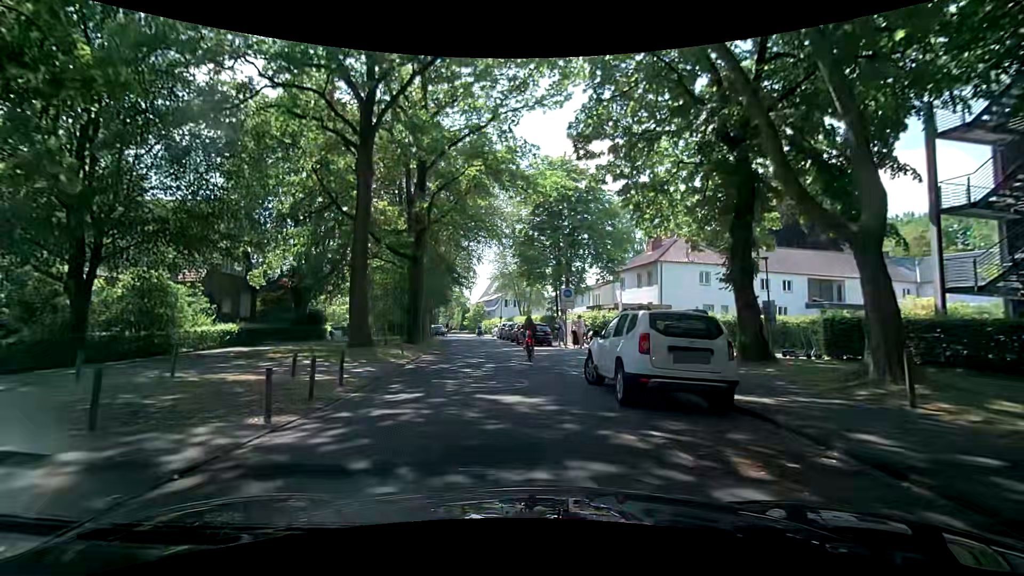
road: residential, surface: asphalt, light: Day
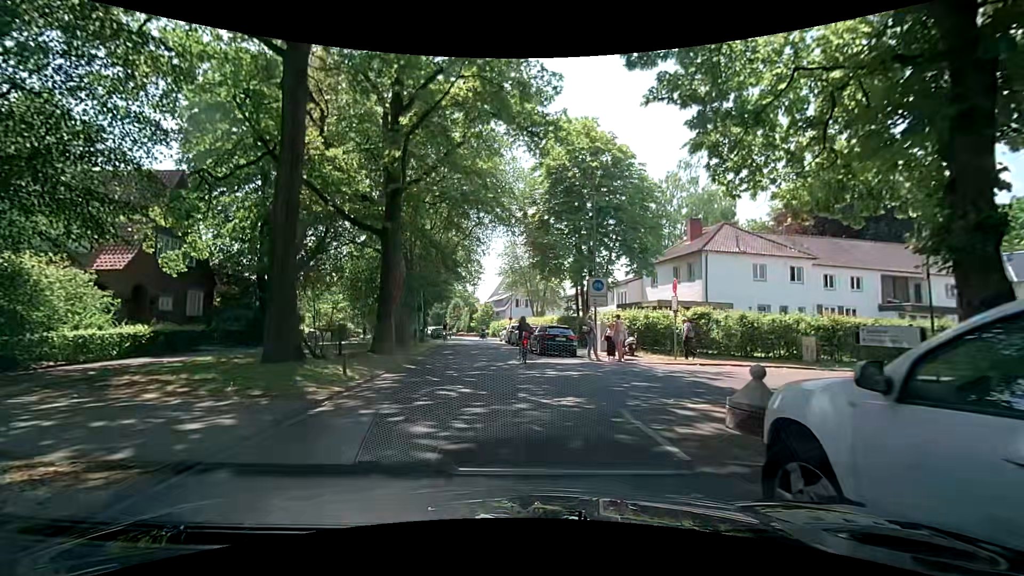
(-0.3, +7.9) m; -3°
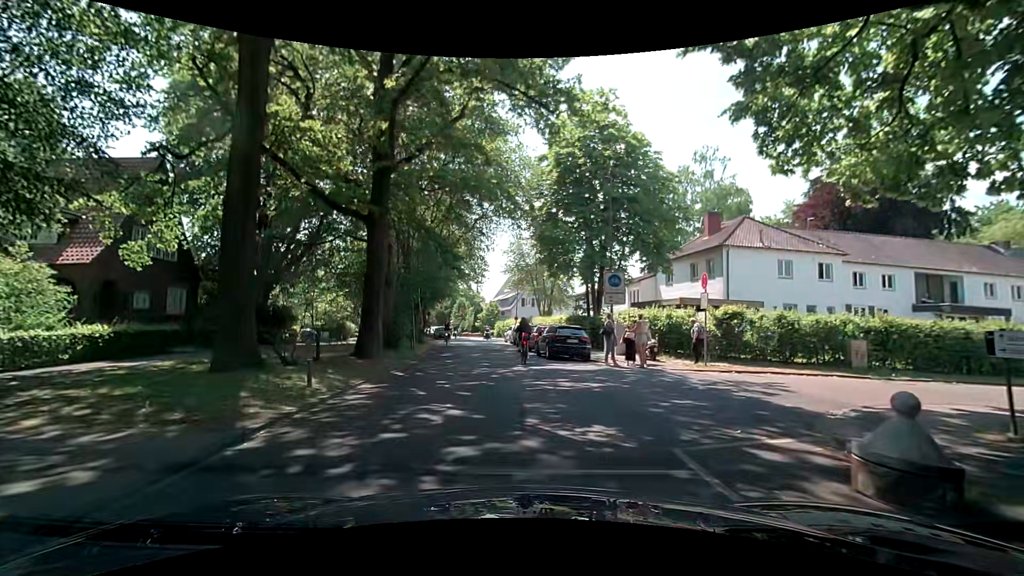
(-0.1, +2.5) m; 0°
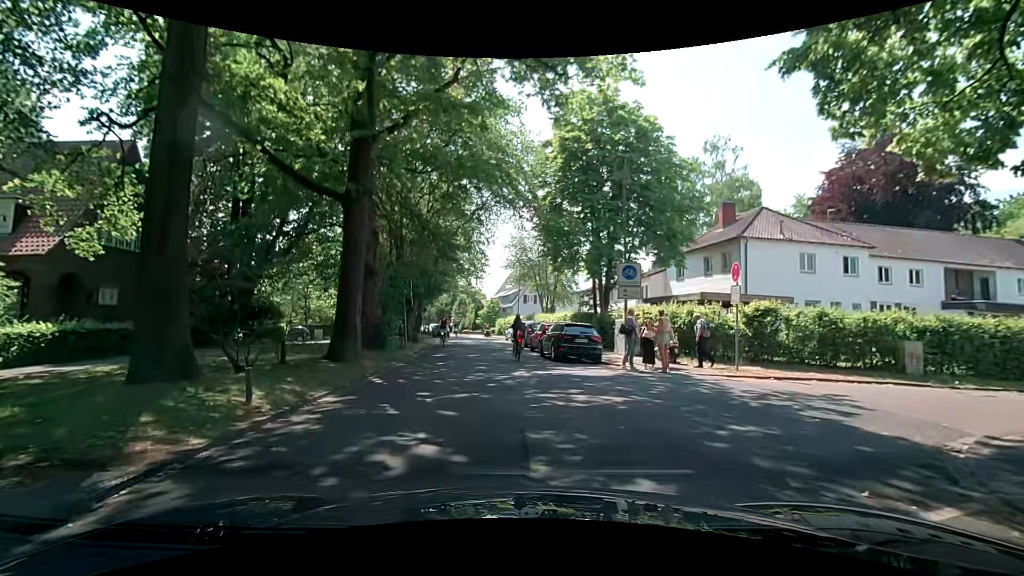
(0.0, +2.3) m; -2°
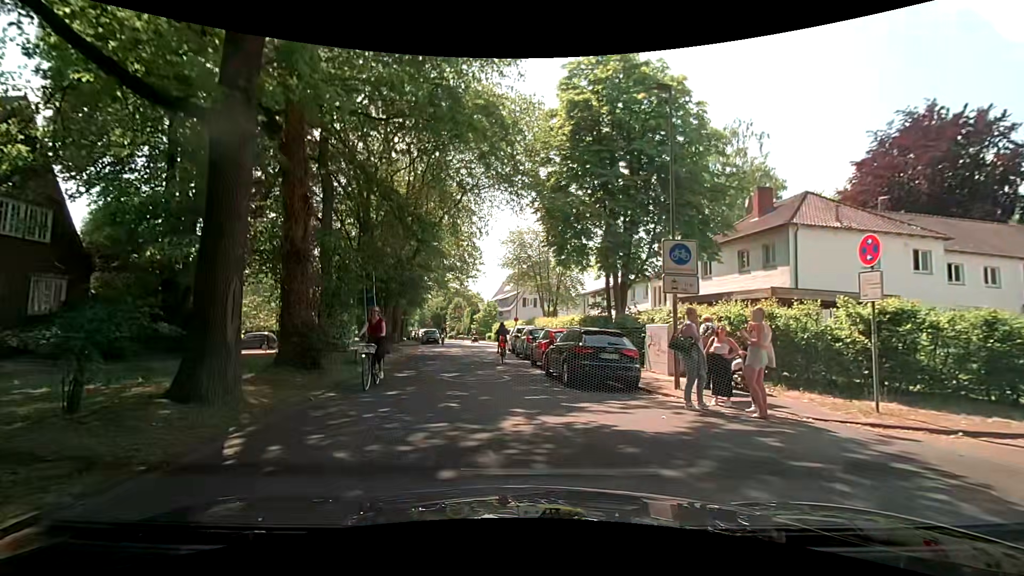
(+0.1, +5.9) m; +3°
